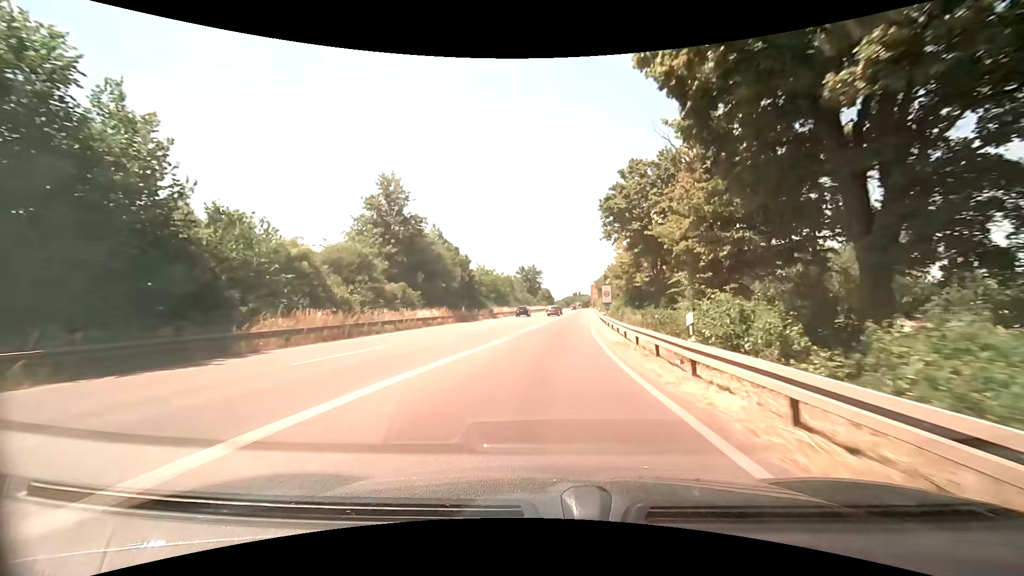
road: trunk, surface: asphalt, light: Day
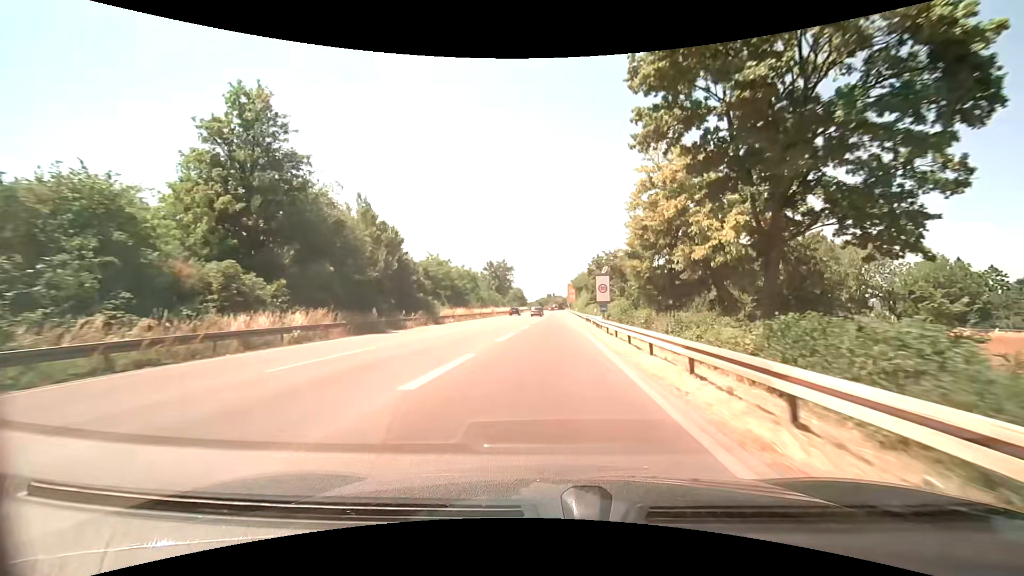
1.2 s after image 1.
(+0.6, +20.2) m; +3°
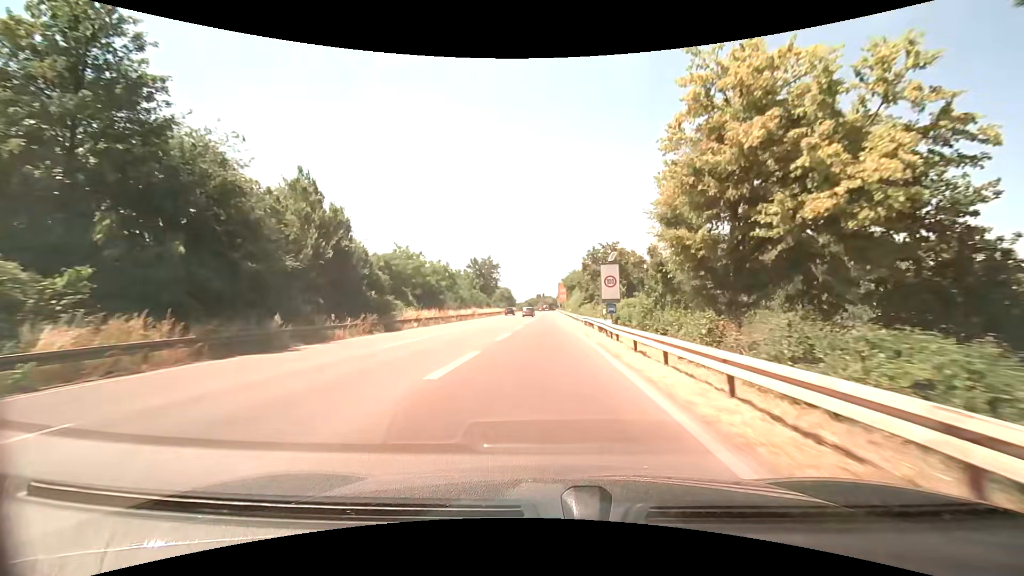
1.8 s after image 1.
(+0.1, +10.6) m; +1°
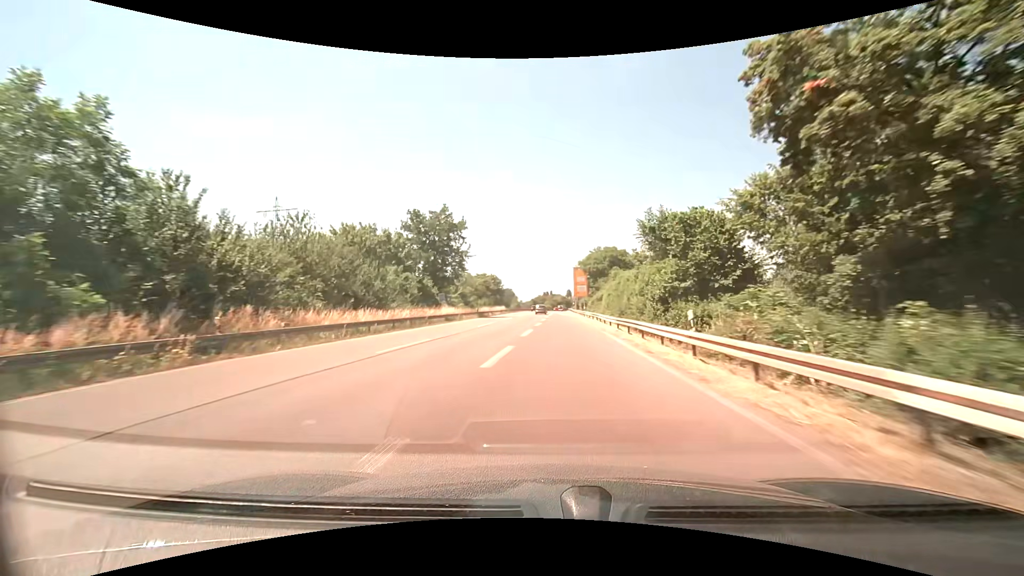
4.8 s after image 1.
(-0.1, +59.0) m; -1°
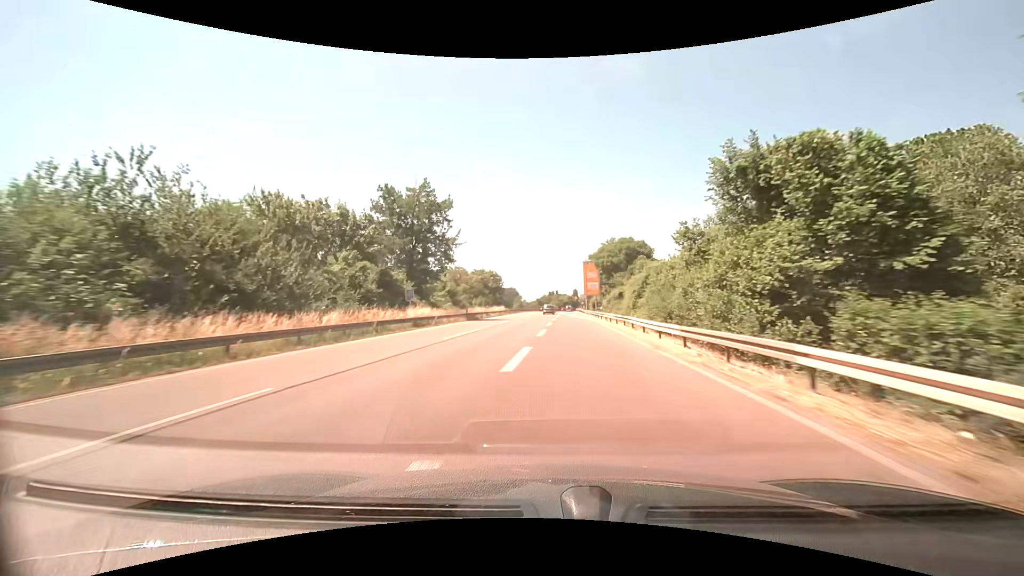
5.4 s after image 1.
(-0.1, +12.9) m; -1°
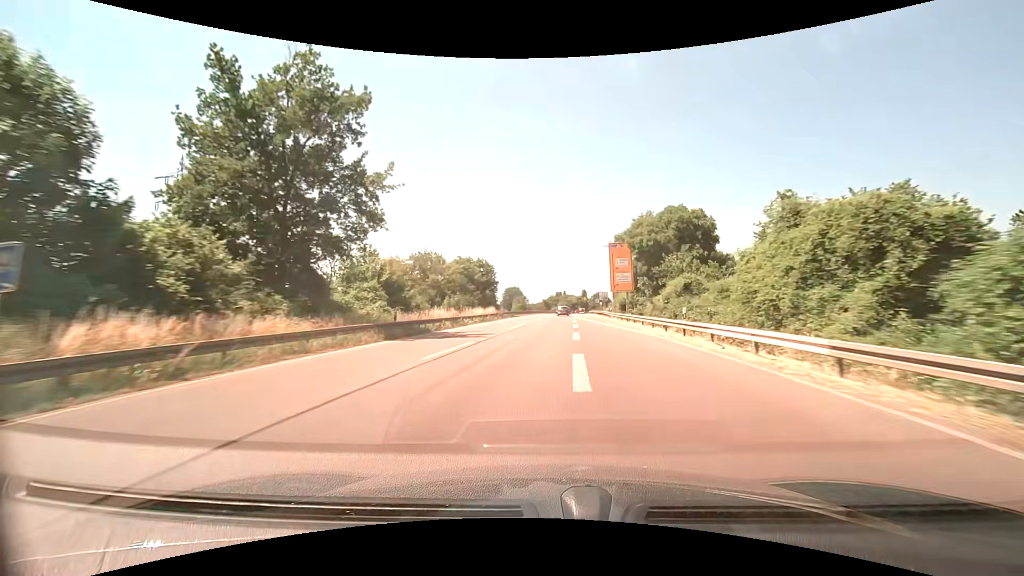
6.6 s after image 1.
(-0.2, +26.6) m; -1°
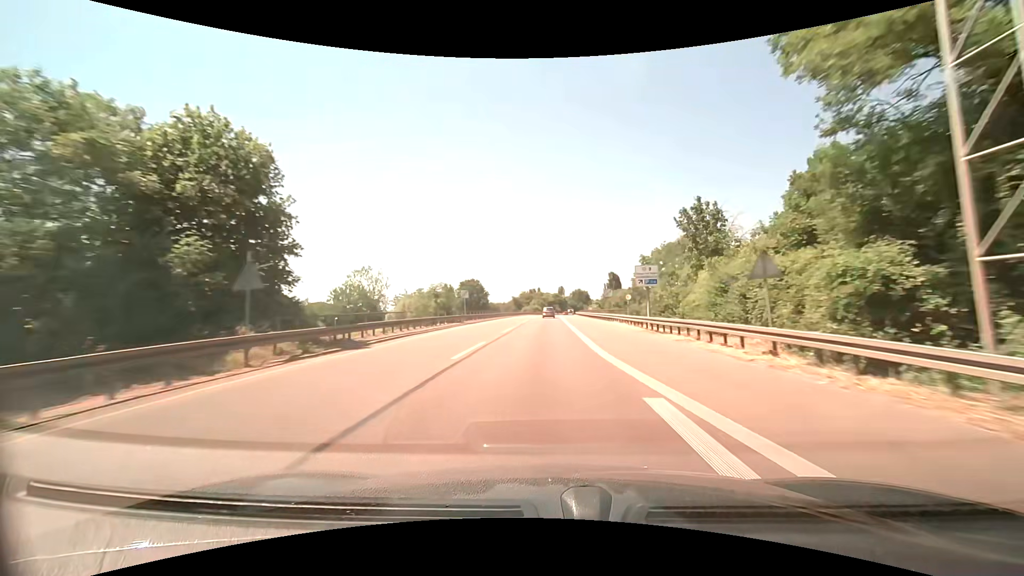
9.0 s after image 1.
(+1.9, +54.9) m; +3°
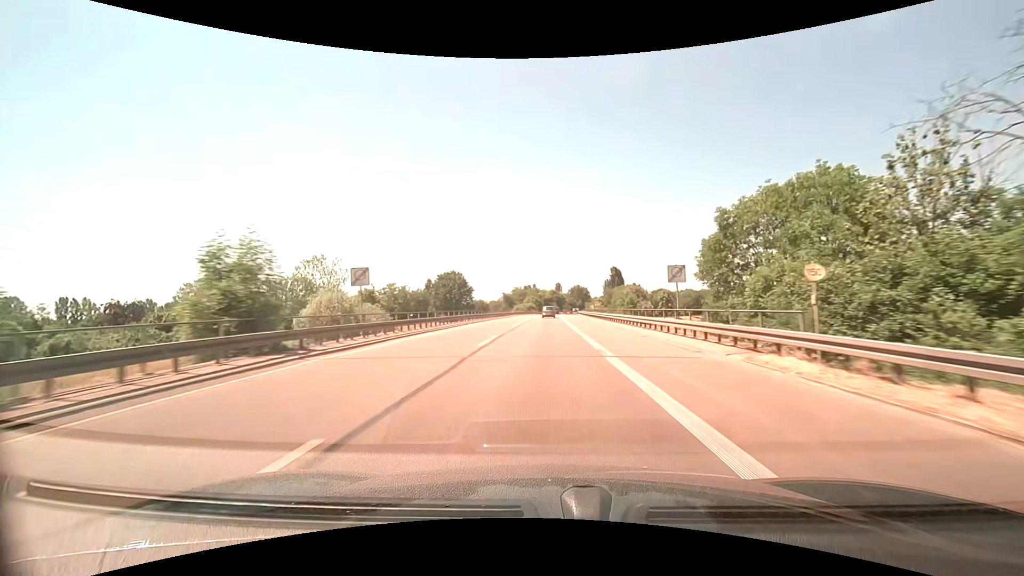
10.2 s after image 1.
(+0.1, +28.0) m; 0°
(0, +10) (0, +20) (0, +30) (0, +40) (+1, +50) (+1, +60) (+1, +70) (+1, +80) (+2, +90) (+2, +100) m
